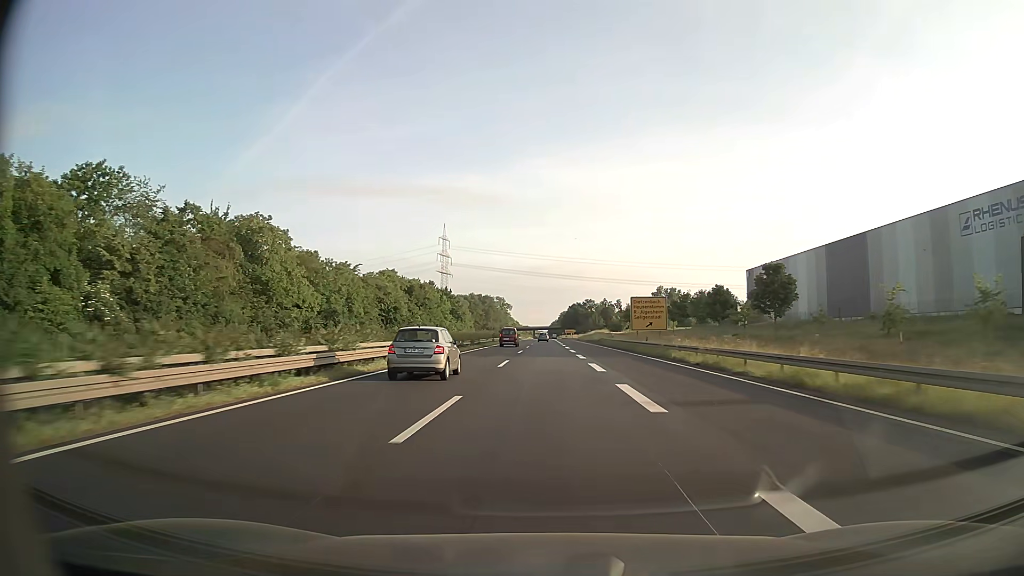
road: trunk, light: Day
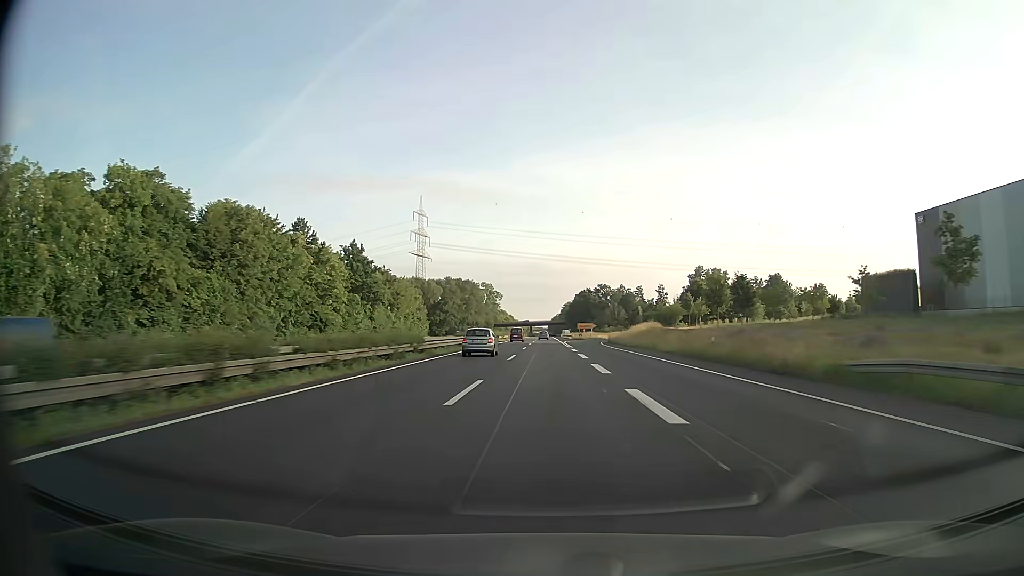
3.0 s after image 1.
(0.0, +86.2) m; 0°
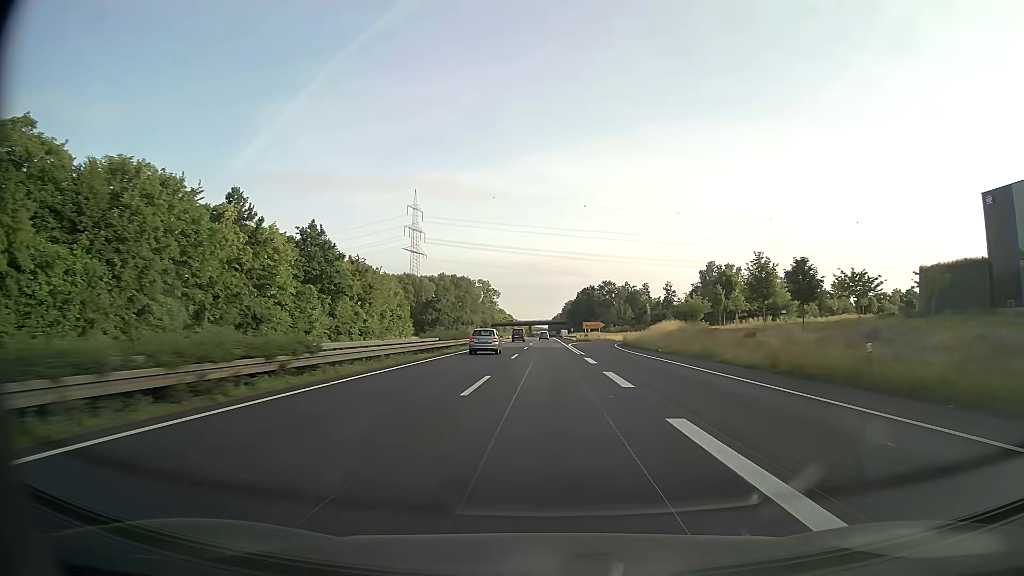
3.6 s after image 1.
(0.0, +17.3) m; 0°
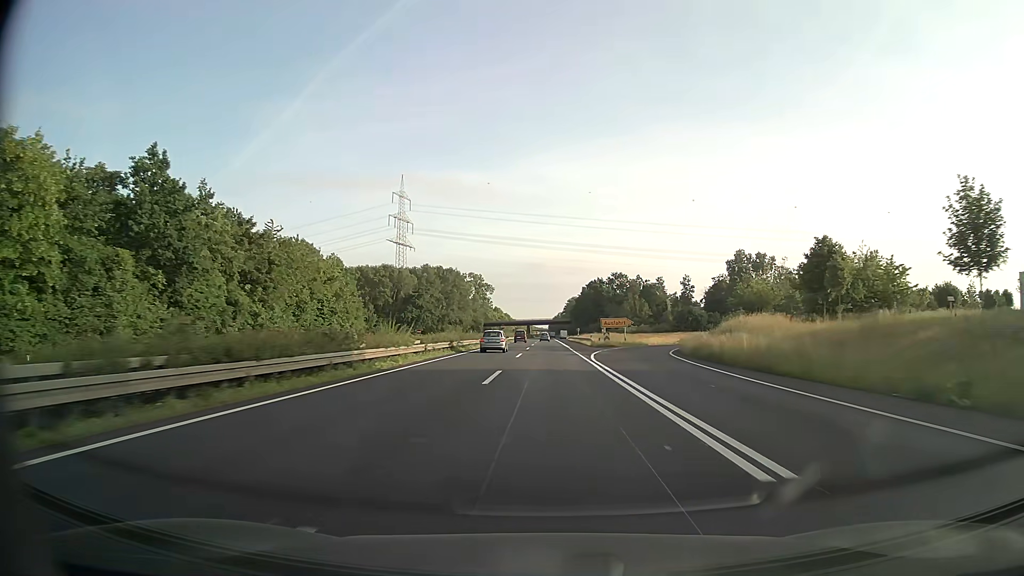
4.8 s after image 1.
(0.0, +34.6) m; 0°
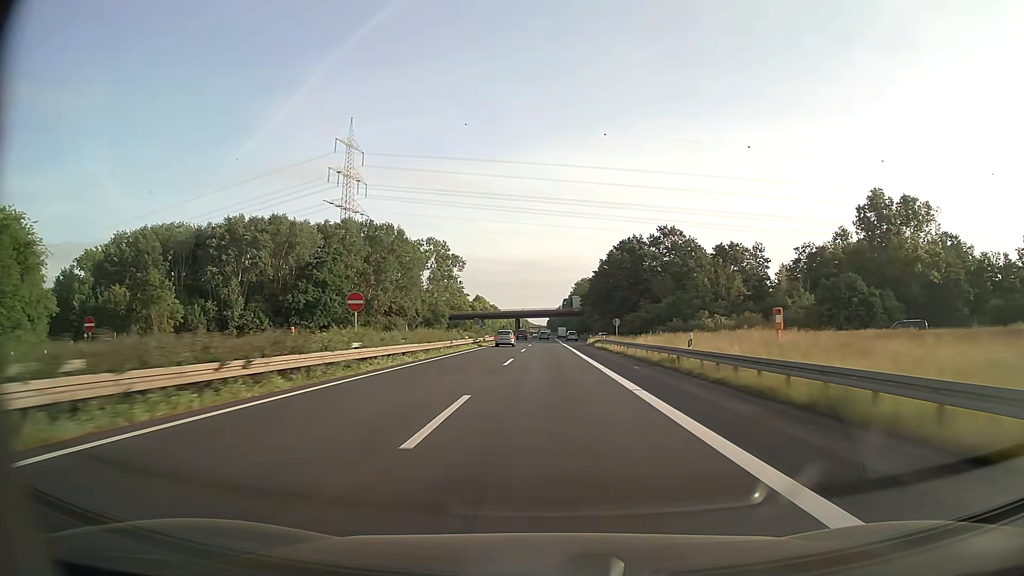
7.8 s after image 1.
(+0.1, +86.6) m; 0°
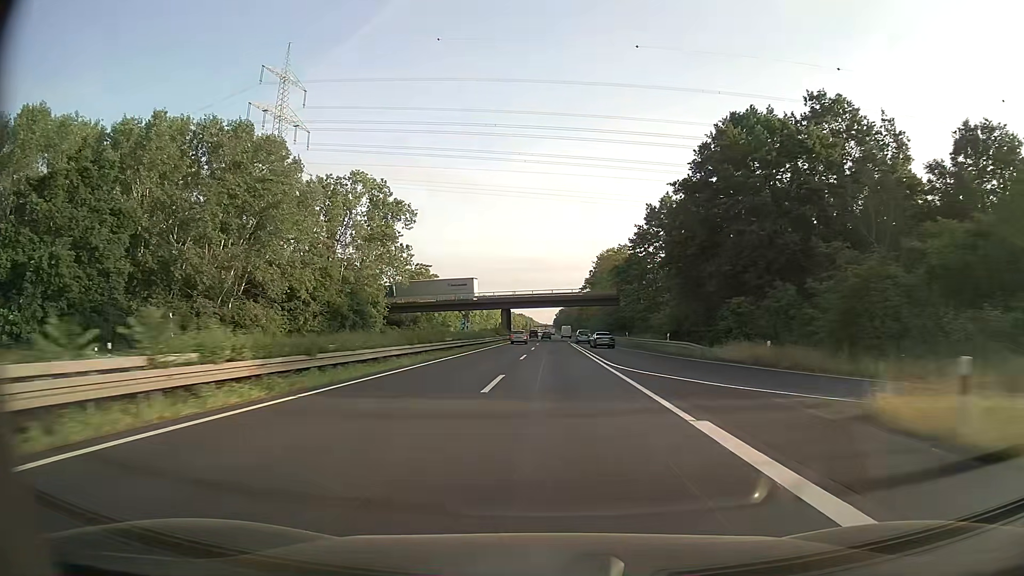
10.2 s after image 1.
(-0.1, +69.2) m; -1°
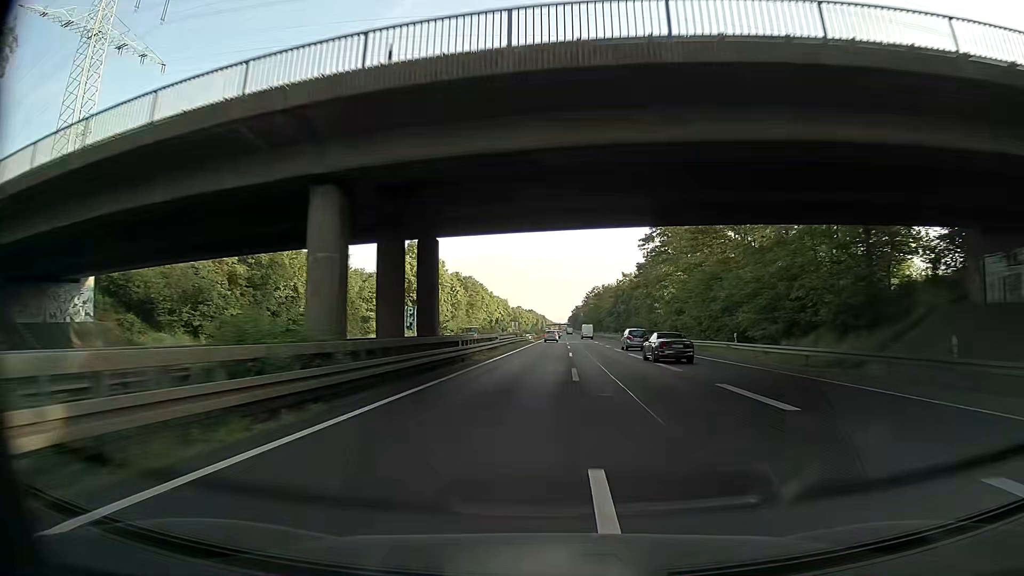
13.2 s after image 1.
(-1.0, +86.4) m; -1°
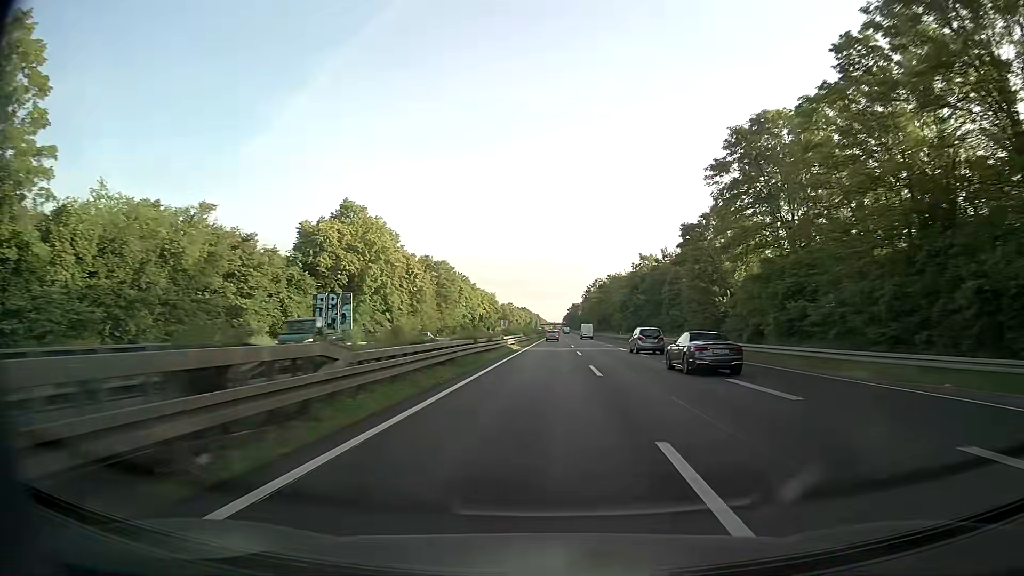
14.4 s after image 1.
(0.0, +34.5) m; +1°
(0, +10) (0, +20) (0, +30) (0, +40) (0, +50) (0, +60) (+1, +70) (+1, +80) (+1, +90) (+1, +100) m
